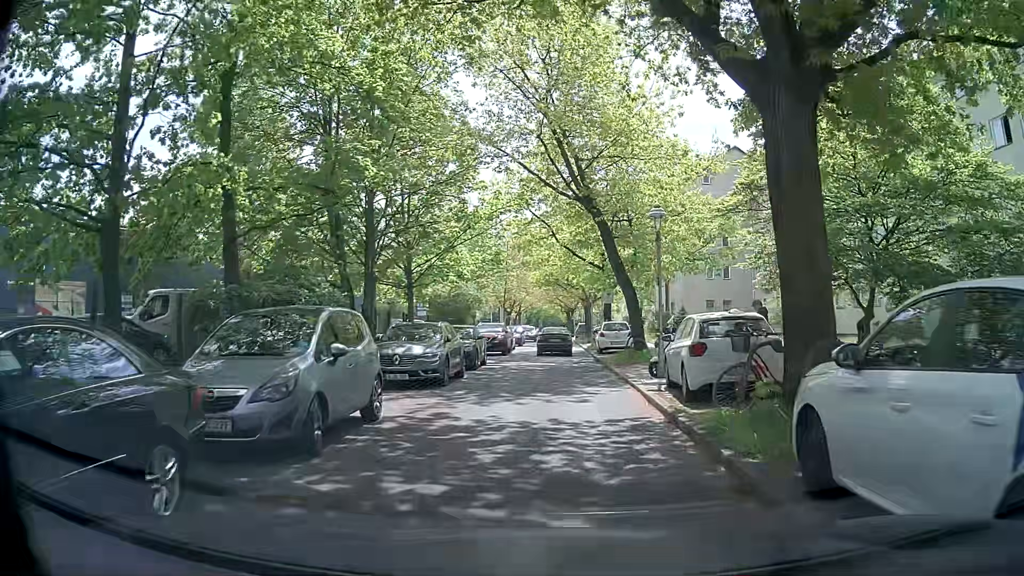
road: residential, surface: concrete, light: Day
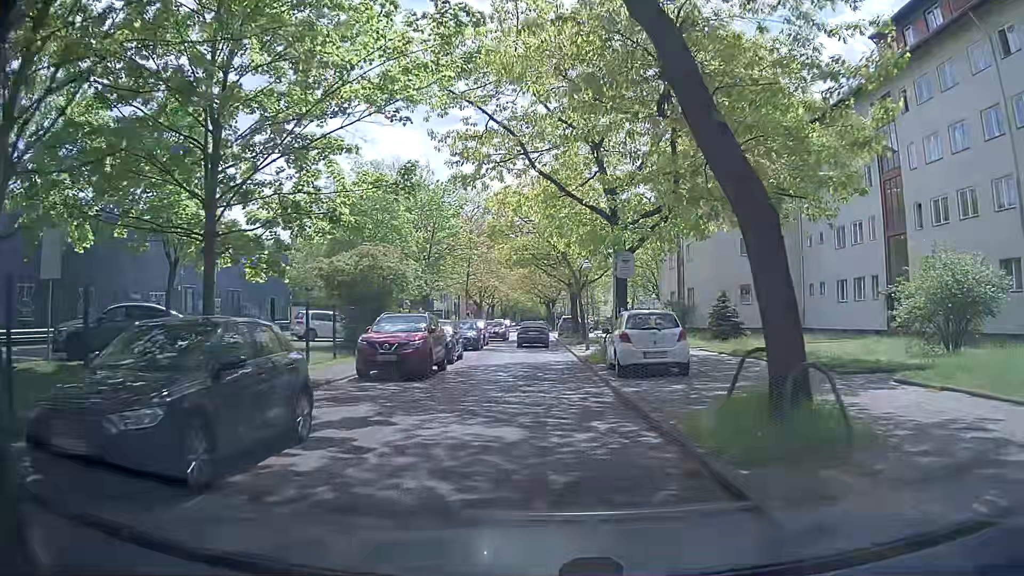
(+1.0, +16.7) m; +3°
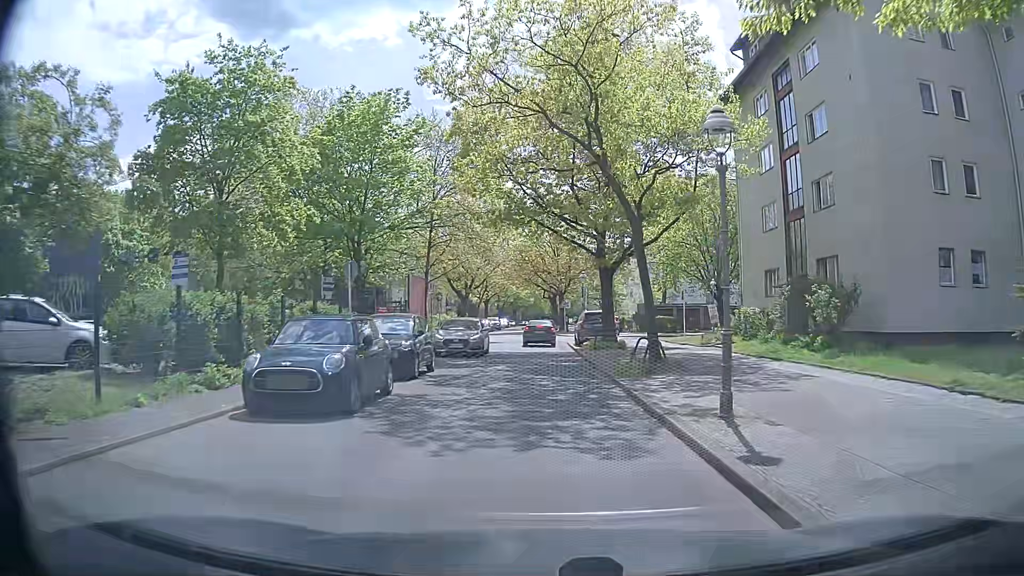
(+0.2, +22.5) m; +1°
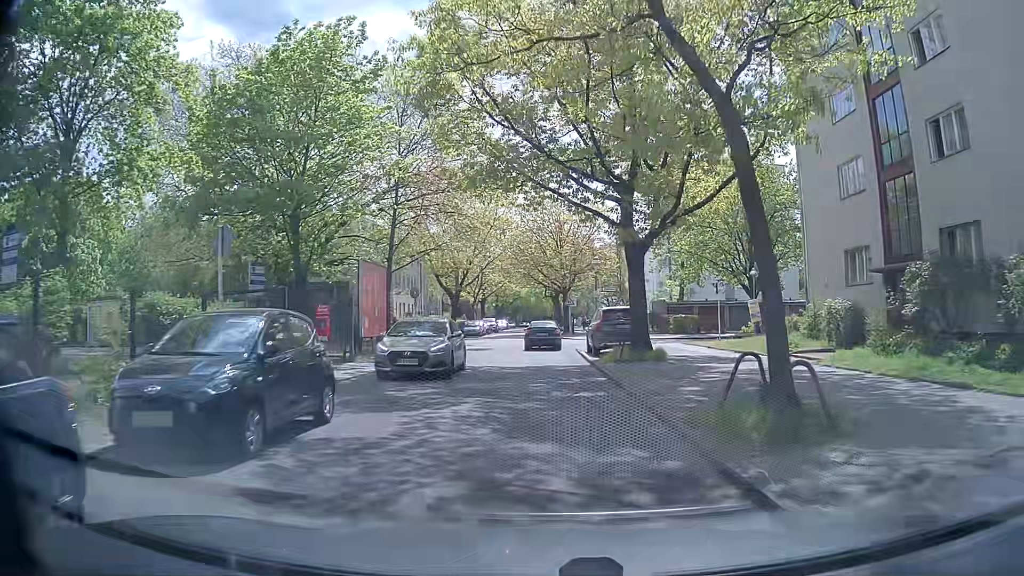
(0.0, +9.0) m; +1°
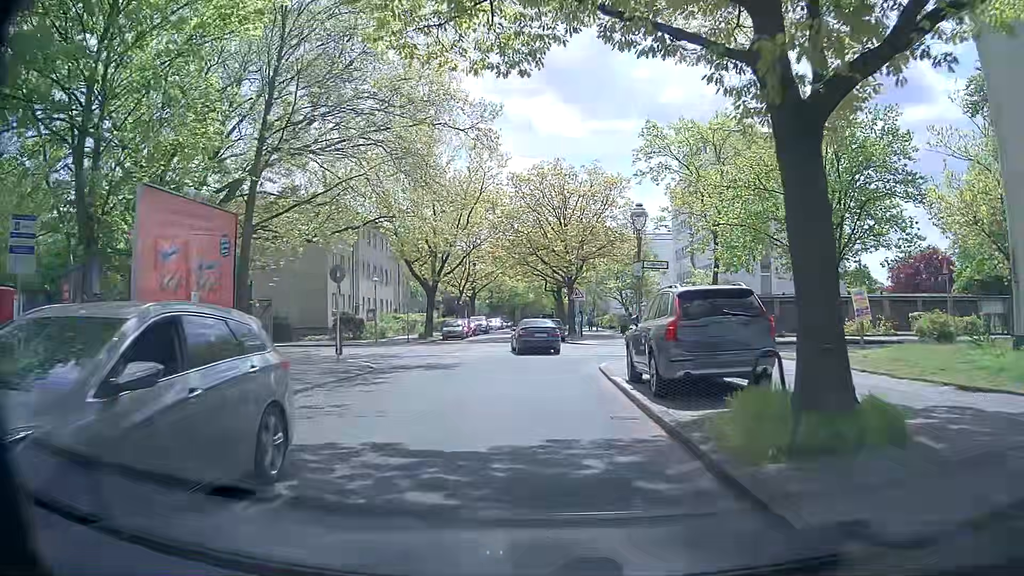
(-0.1, +13.5) m; -1°
(0, +10) (0, +20) (-1, +30) (-2, +40) (-2, +50) (-2, +60) (-2, +70) (-2, +80) (-2, +90) (-2, +100) m
